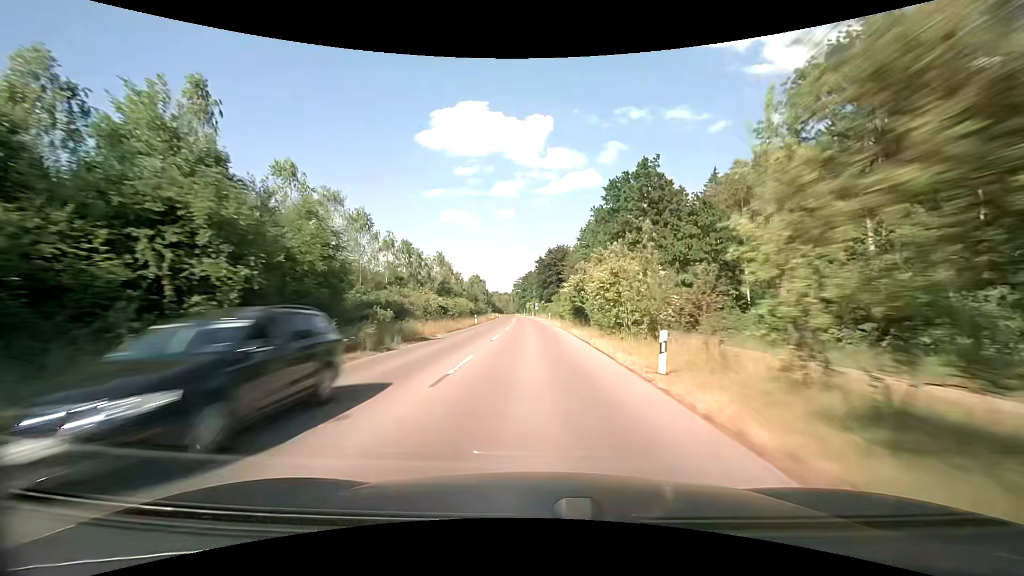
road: tertiary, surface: asphalt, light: Day
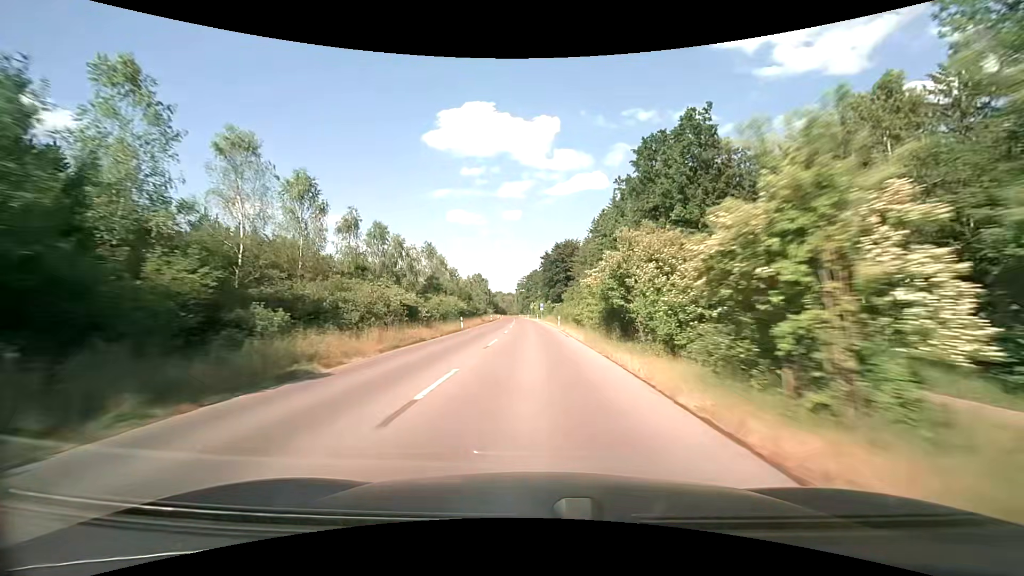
(0.0, +14.7) m; 0°
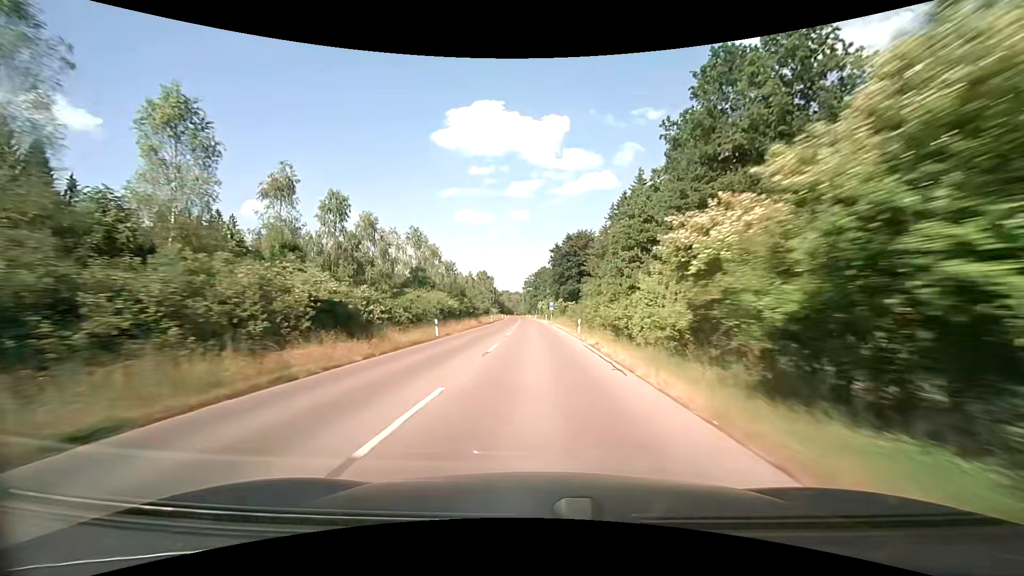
(-0.1, +14.7) m; -1°
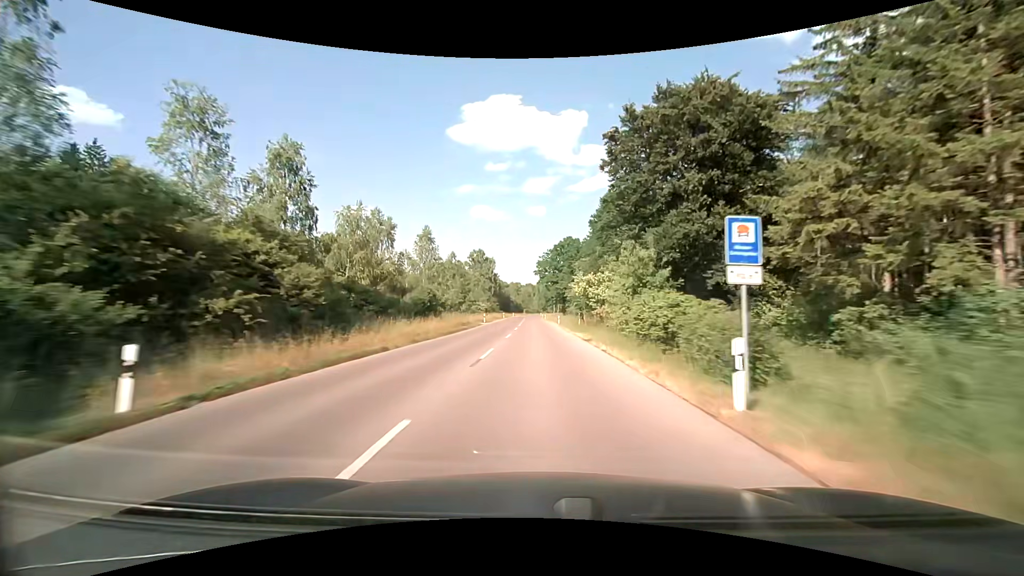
(-1.2, +74.1) m; -2°
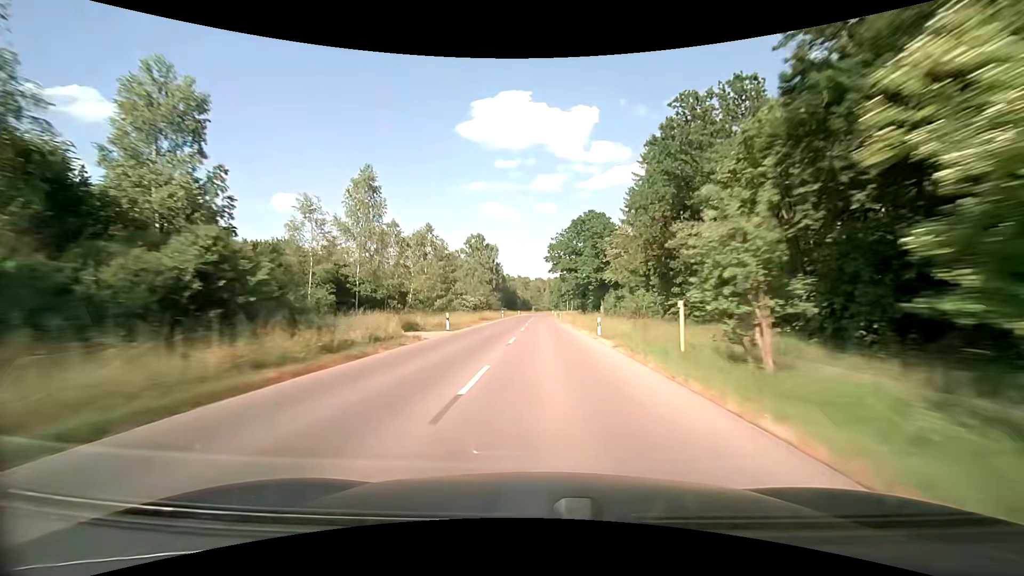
(-0.3, +30.3) m; -1°
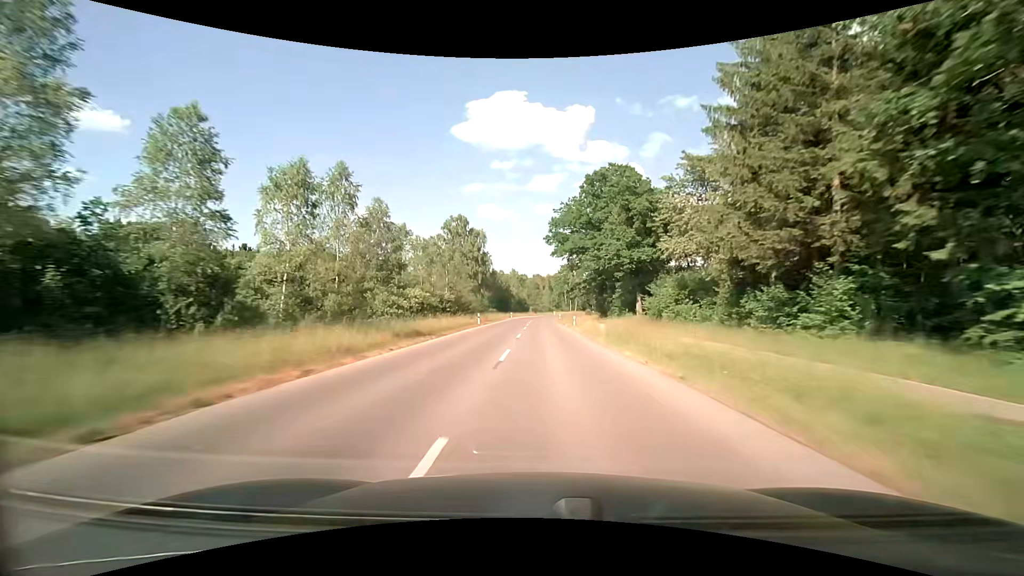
(+0.1, +30.3) m; 0°
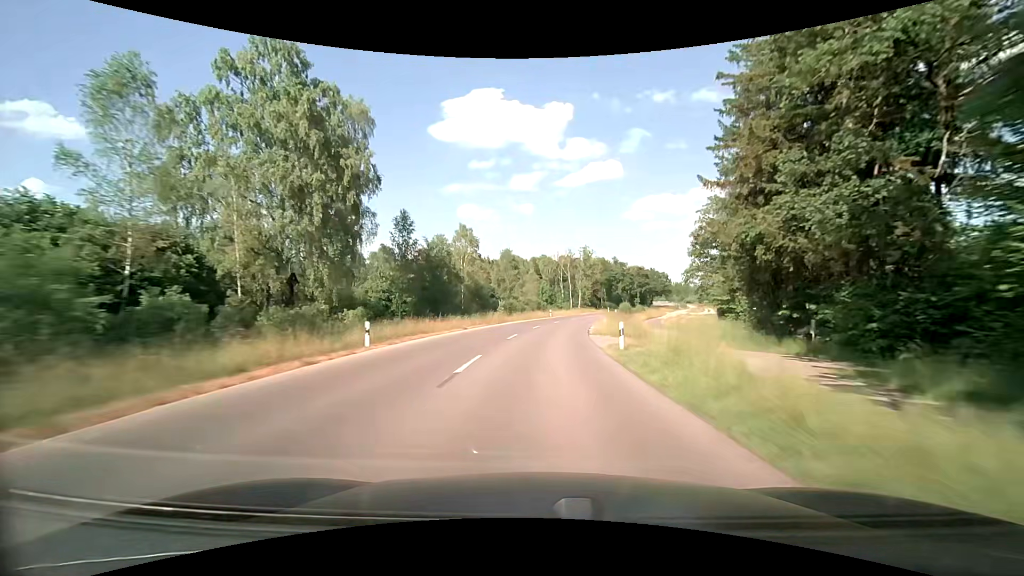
(+0.8, +74.0) m; +2°
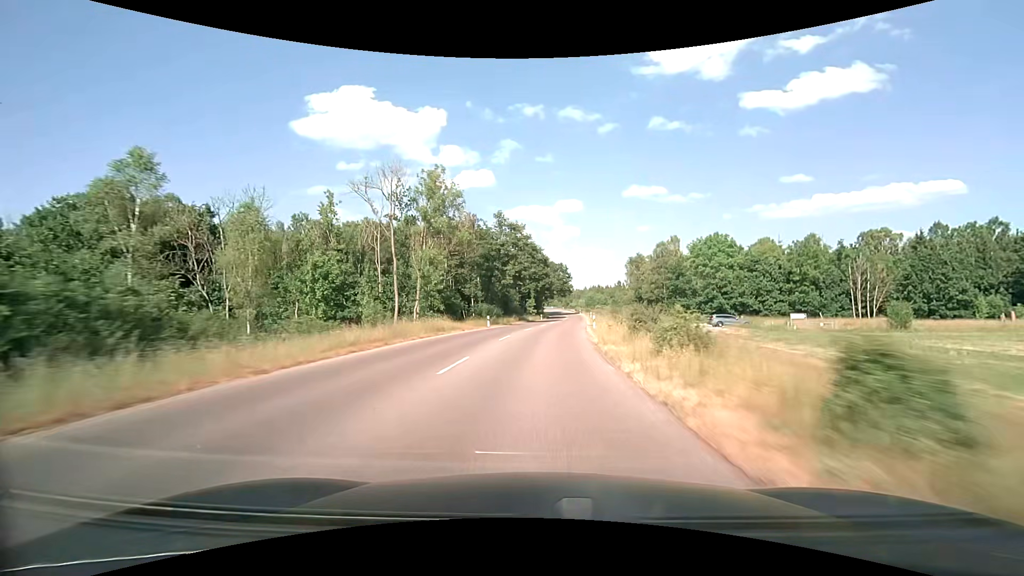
(+9.1, +70.3) m; +15°
(0, +10) (0, +20) (+1, +30) (+2, +40) (+3, +50) (+4, +60) (+5, +70) (+5, +80) (+6, +90) (+7, +100) m
